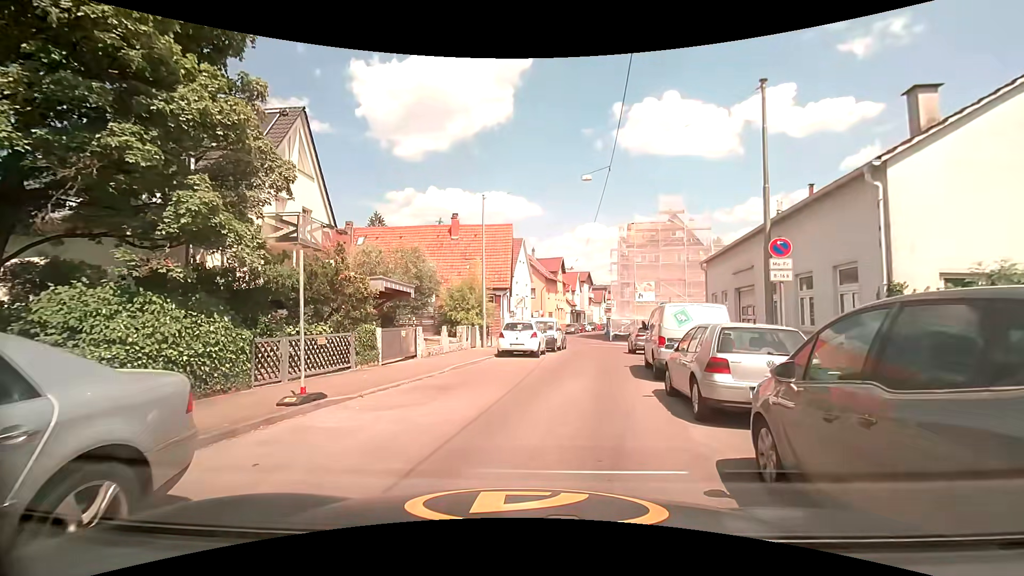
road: tertiary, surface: asphalt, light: Day
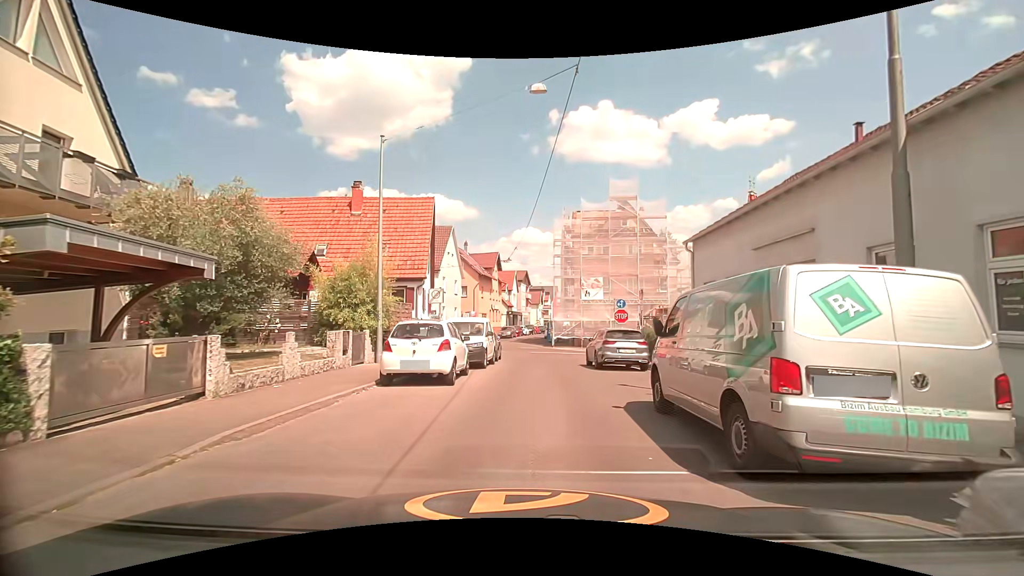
(+0.4, +8.6) m; +7°
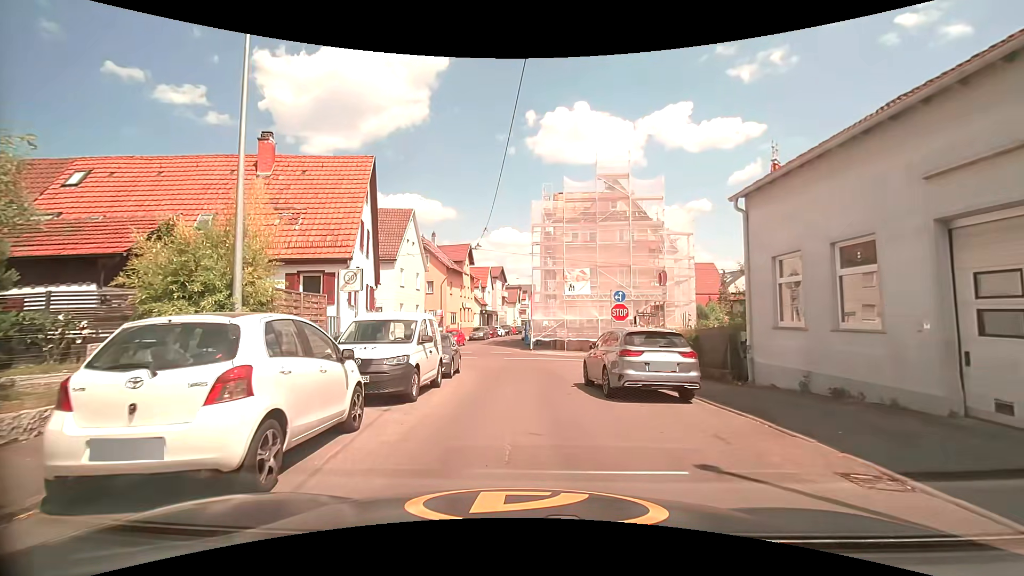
(+0.3, +7.3) m; +3°
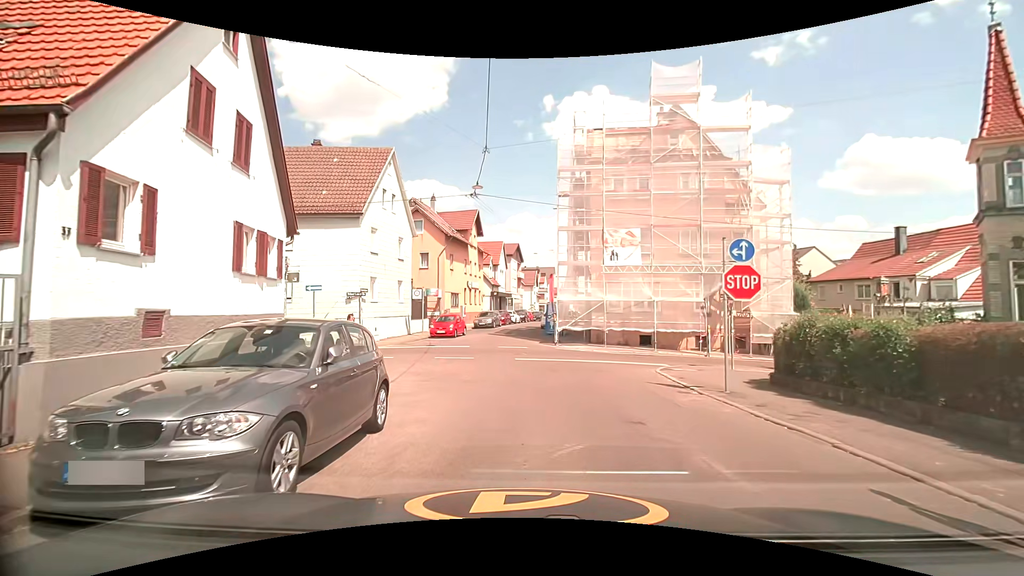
(-0.3, +11.6) m; -2°
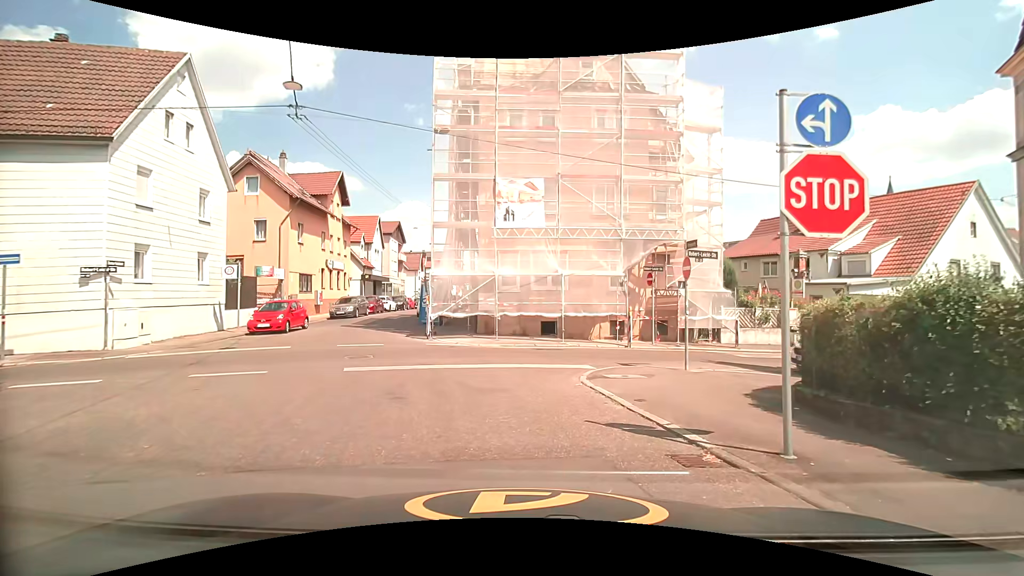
(+0.6, +7.8) m; +13°
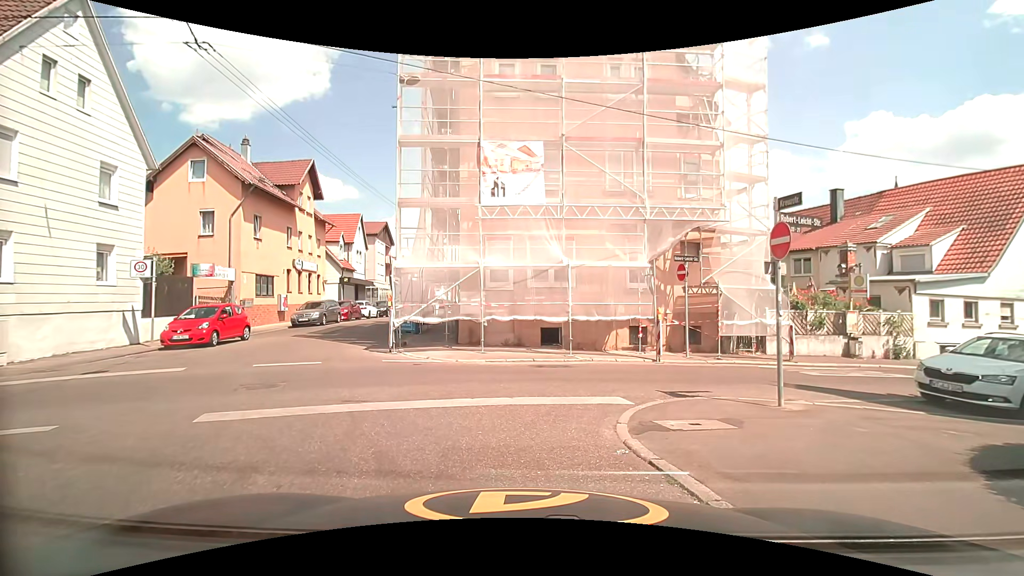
(0.0, +4.6) m; -1°
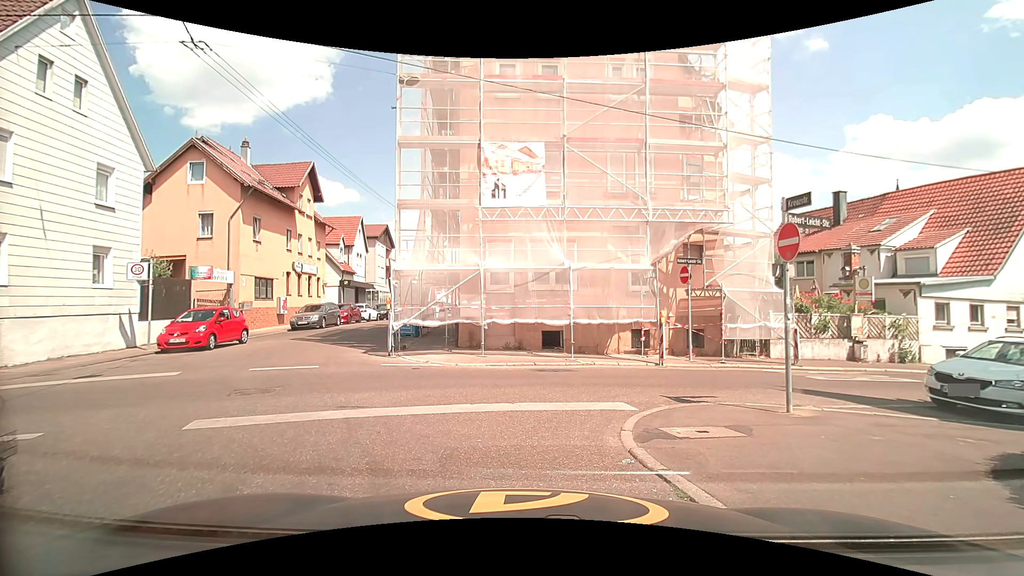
(0.0, +0.3) m; 0°
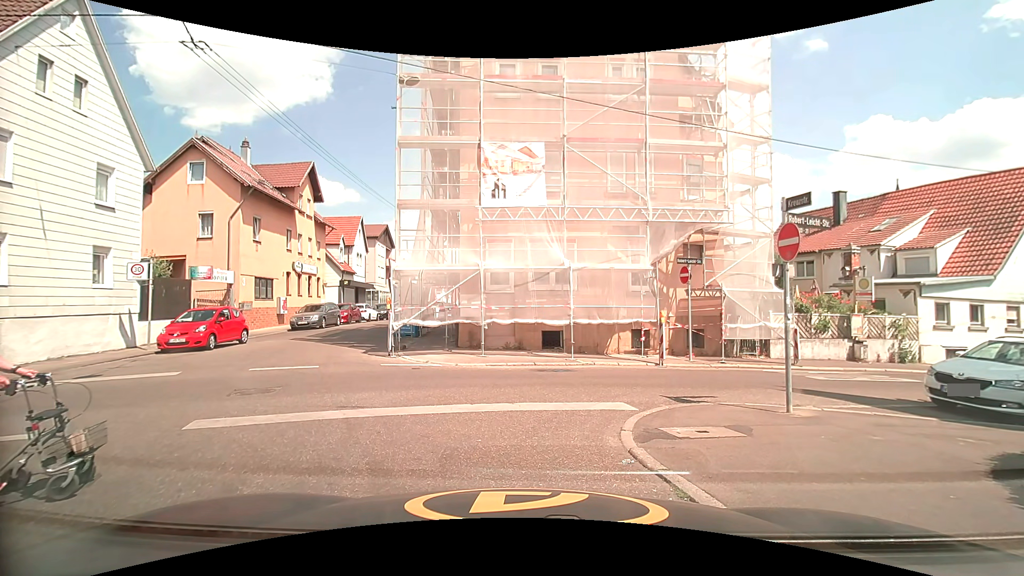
(0.0, 0.0) m; 0°
